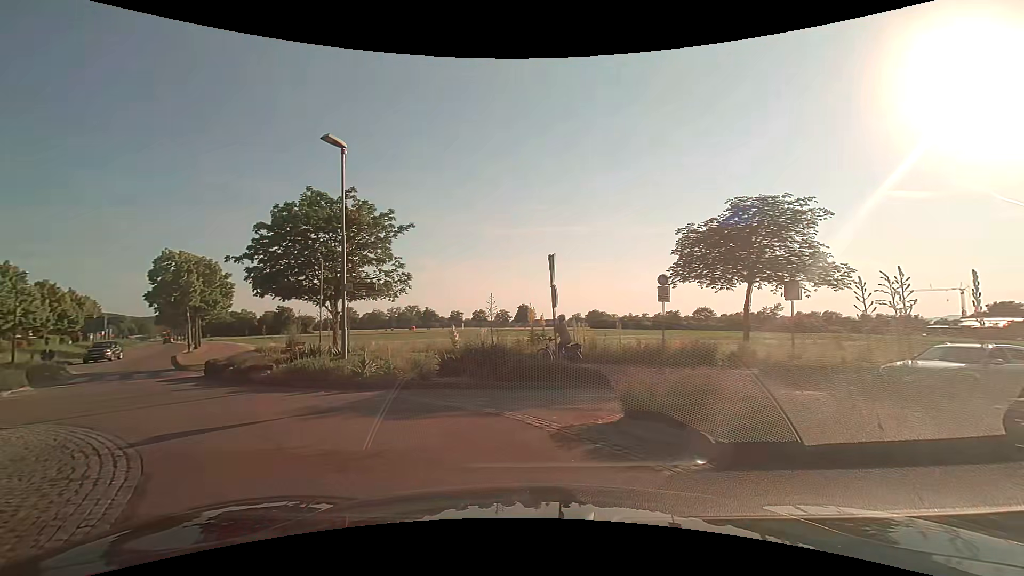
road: tertiary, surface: asphalt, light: Day
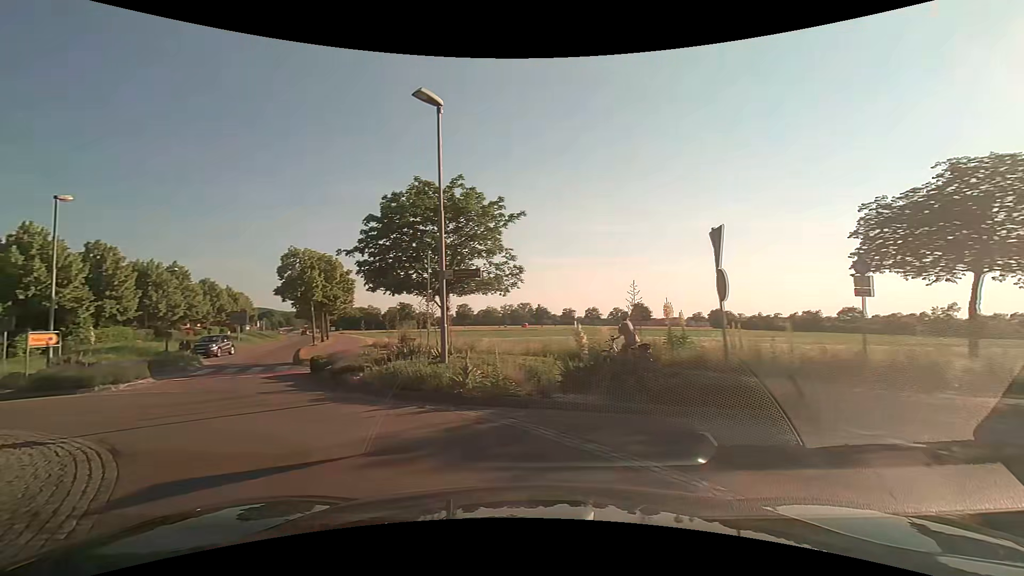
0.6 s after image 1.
(-0.3, +3.1) m; -12°
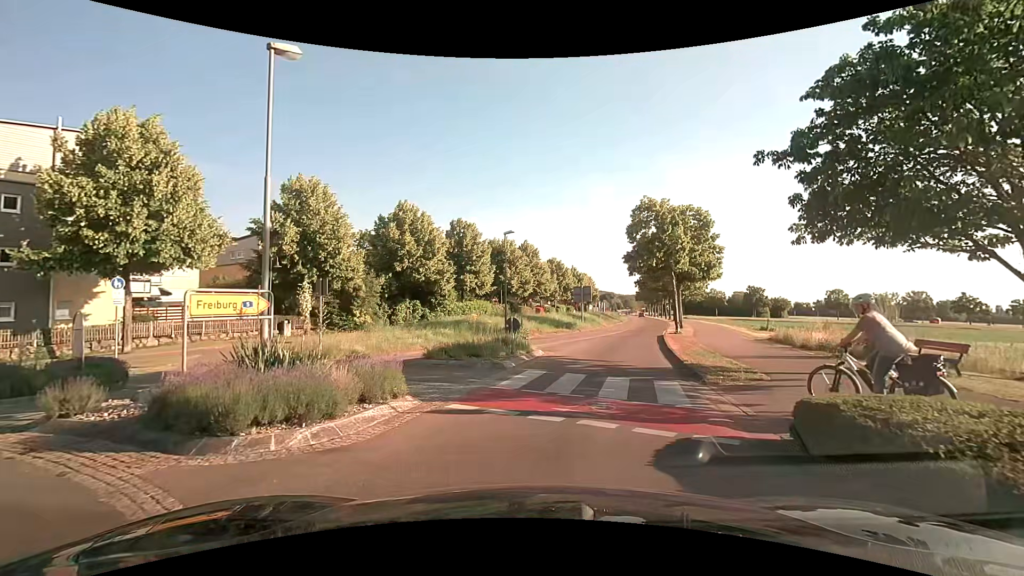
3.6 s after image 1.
(-6.0, +11.9) m; -38°
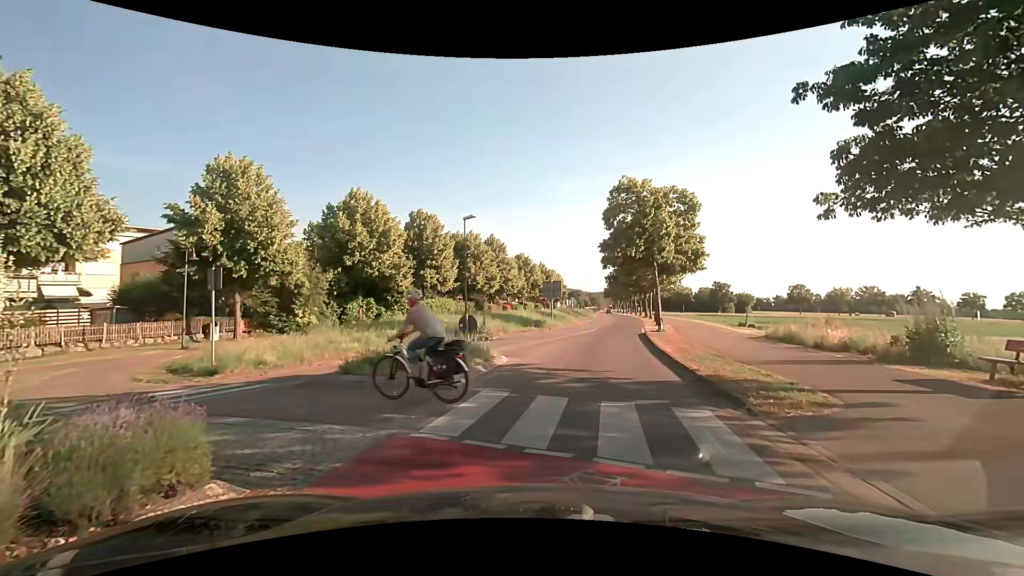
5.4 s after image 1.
(+0.1, +3.9) m; +3°
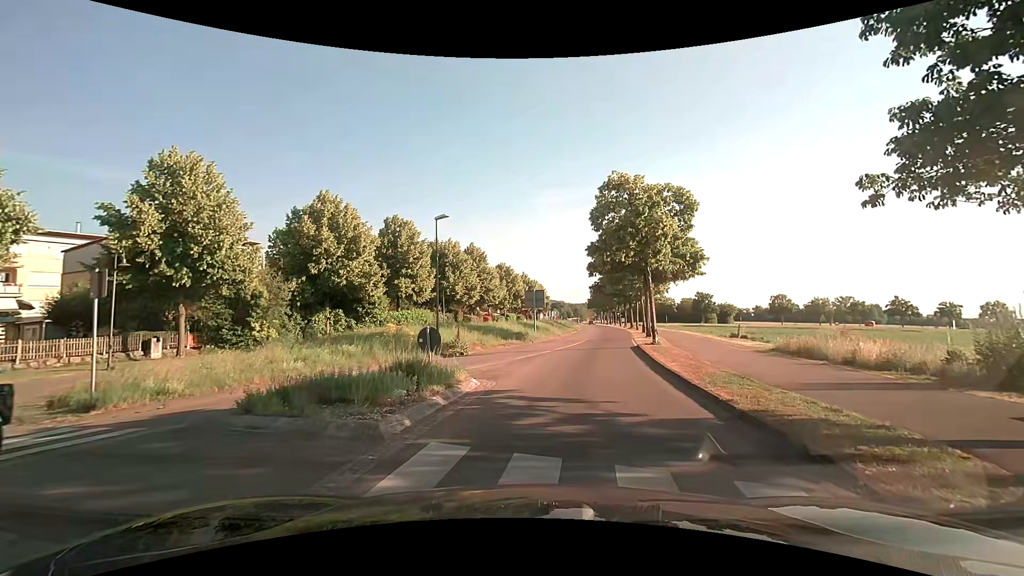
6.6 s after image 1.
(+0.1, +3.2) m; +4°
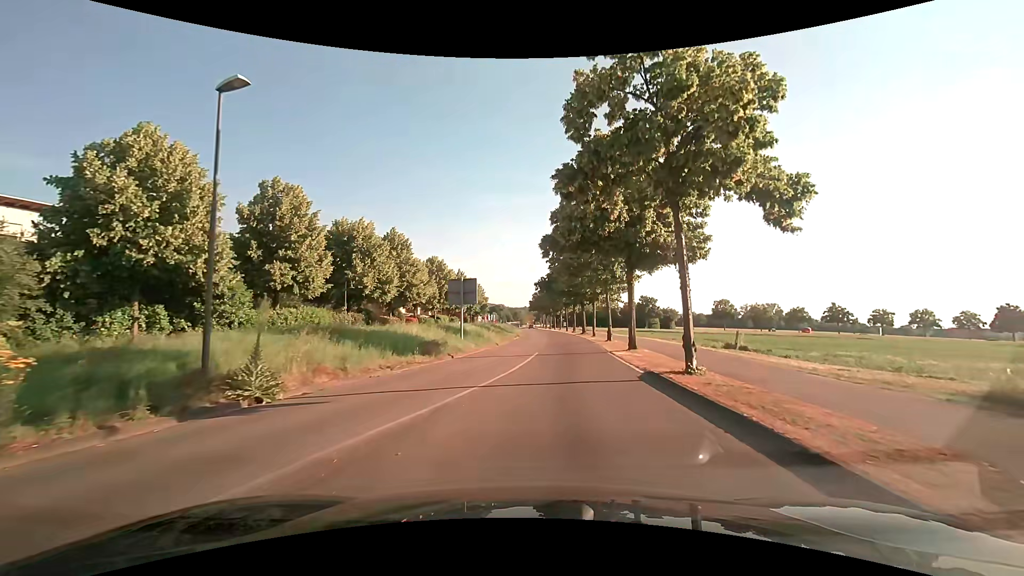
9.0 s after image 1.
(+0.4, +13.6) m; +6°
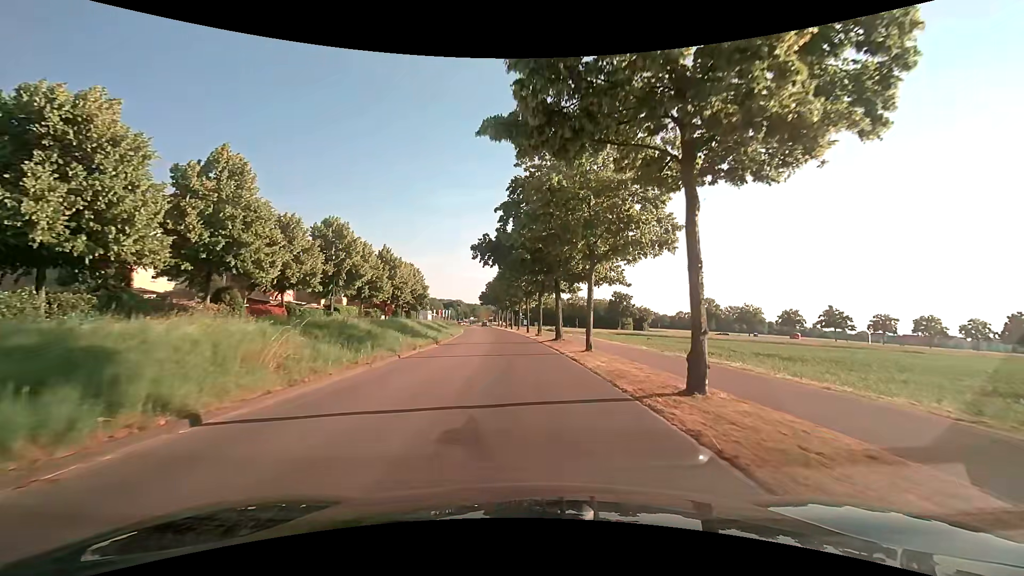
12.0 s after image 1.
(+1.9, +27.3) m; +5°
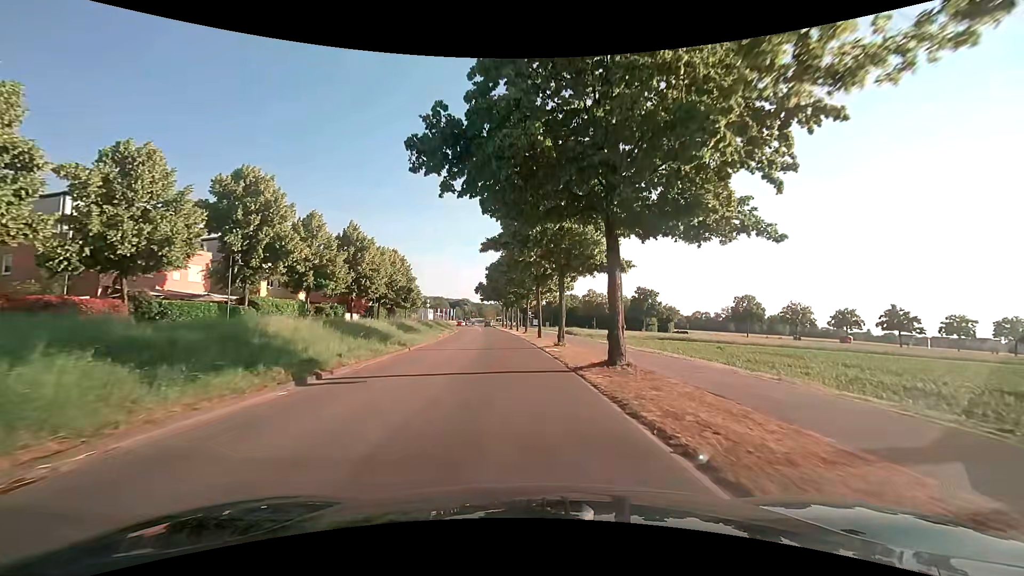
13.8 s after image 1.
(-0.2, +19.0) m; -2°
(0, +10) (0, +20) (-1, +30) (-2, +40) (-3, +50) (-4, +60) (-4, +70) (-5, +80) (-6, +90) (-7, +100) m
